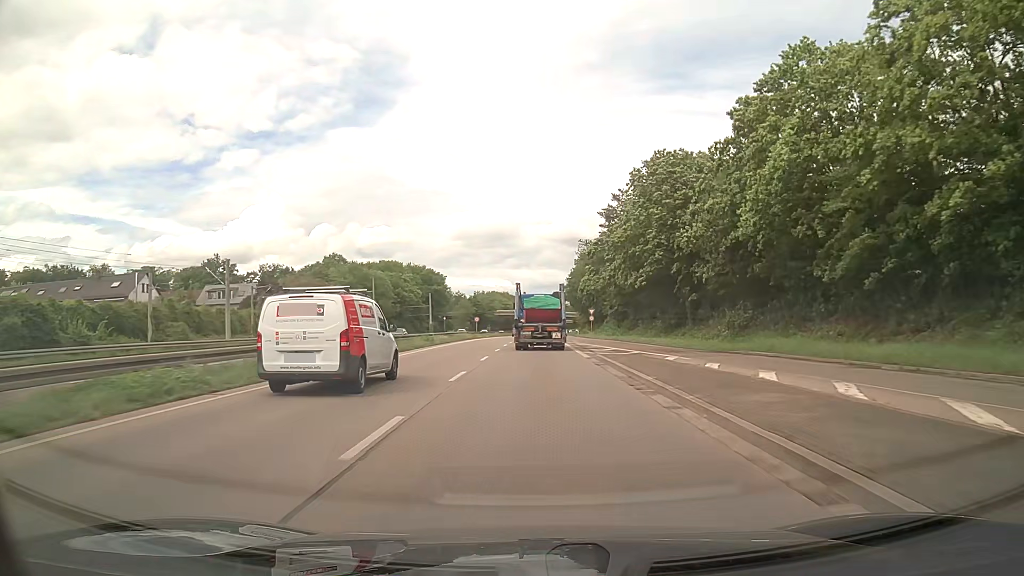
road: trunk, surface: asphalt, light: Day
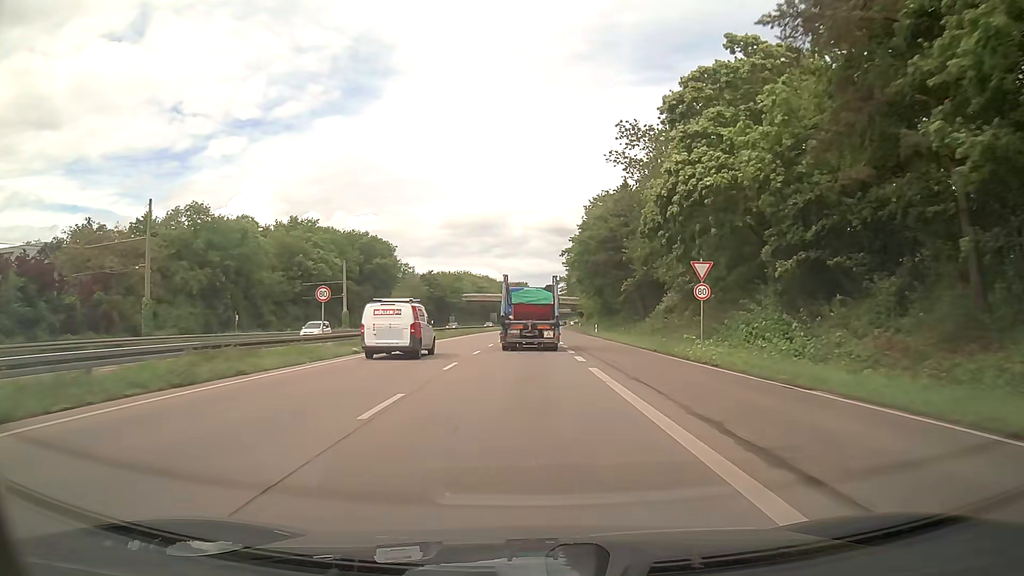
(+0.6, +60.3) m; +1°
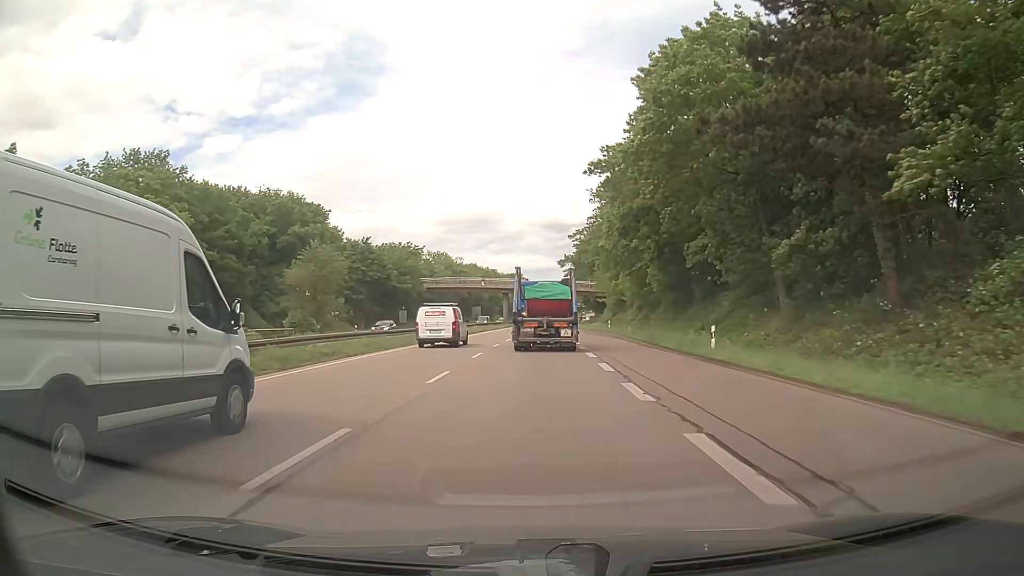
(+0.2, +48.4) m; 0°
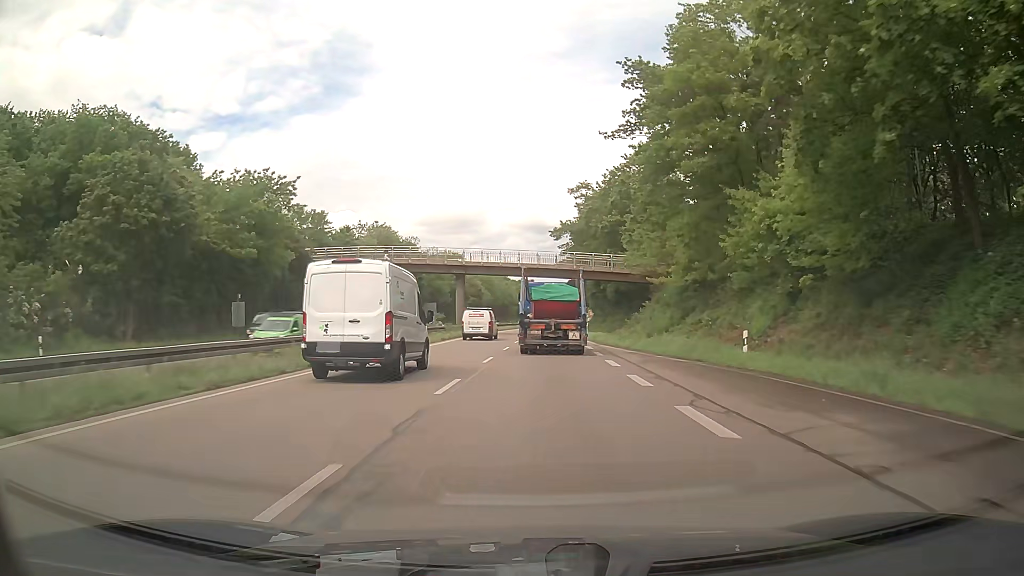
(+0.6, +46.5) m; +1°
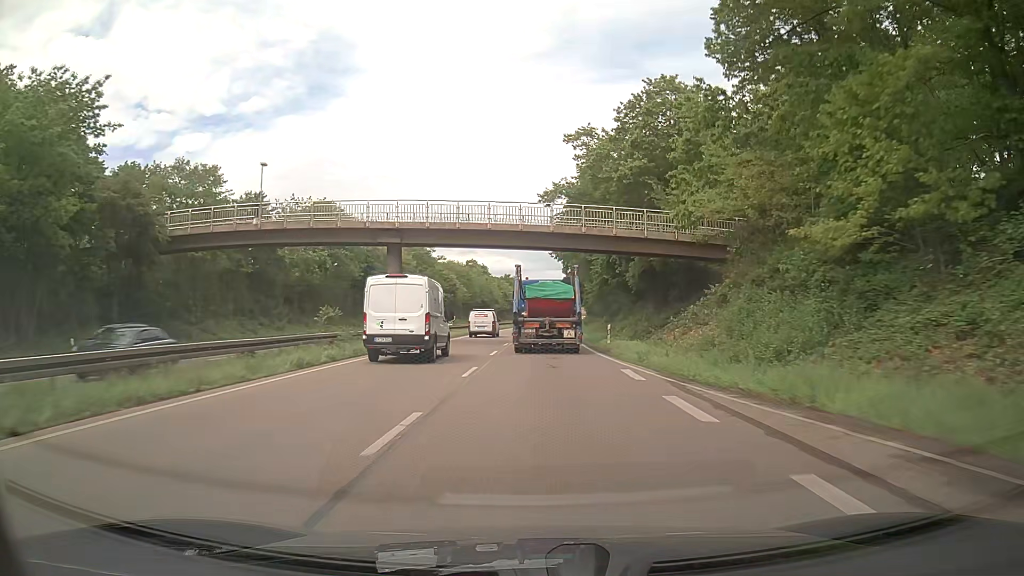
(+0.4, +23.3) m; +1°
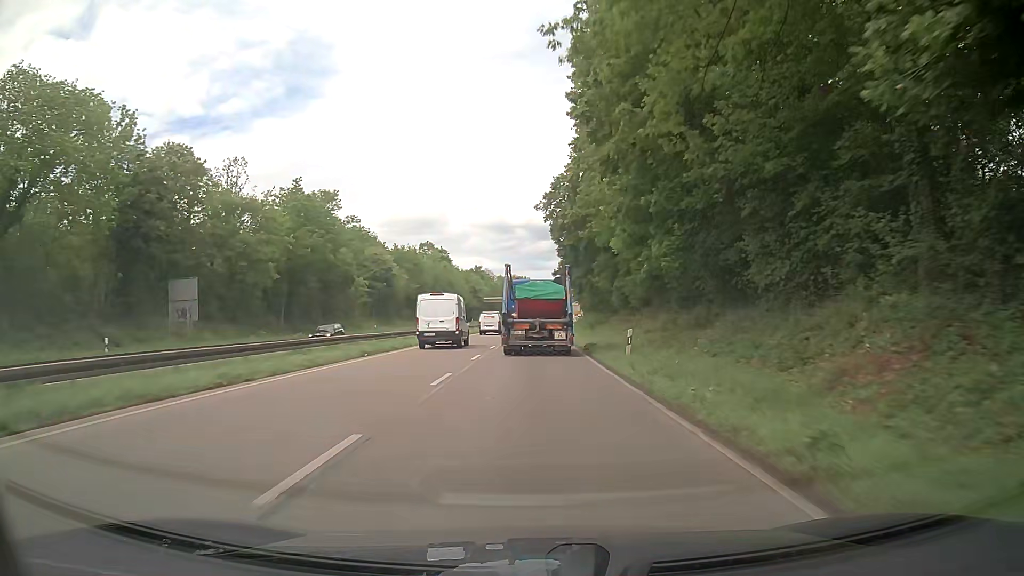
(+1.1, +46.5) m; +2°
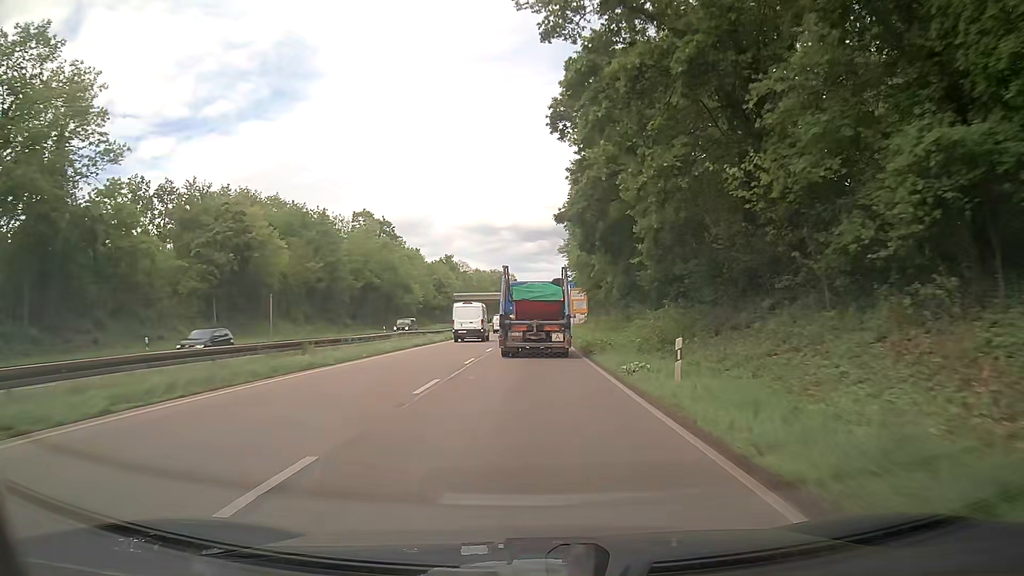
(+0.5, +45.9) m; +1°
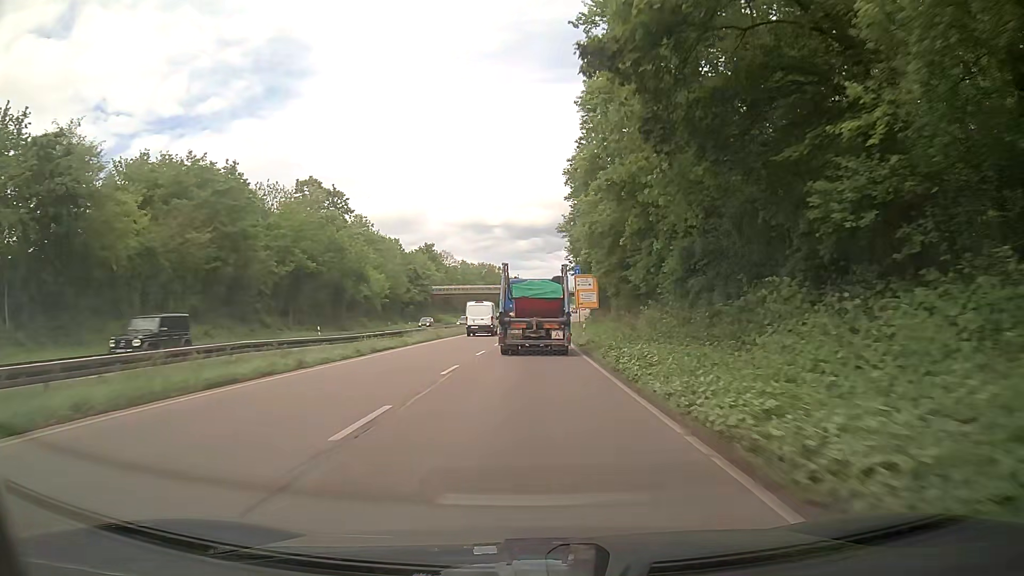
(+0.2, +23.0) m; +1°
(0, +10) (0, +20) (0, +30) (0, +40) (+1, +50) (+1, +60) (+2, +70) (+2, +80) (+3, +90) (+4, +100) m
